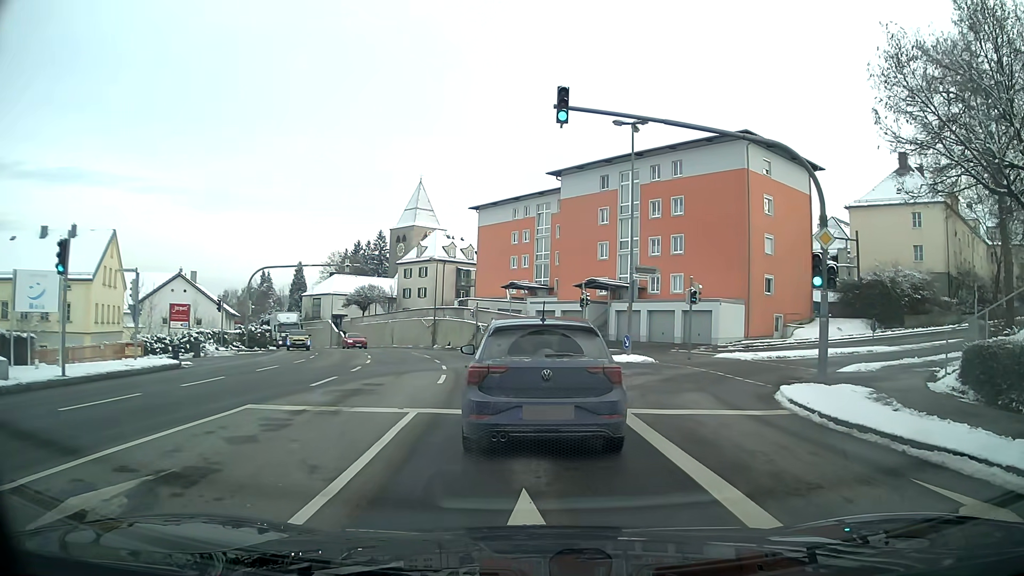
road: tertiary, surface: asphalt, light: Day
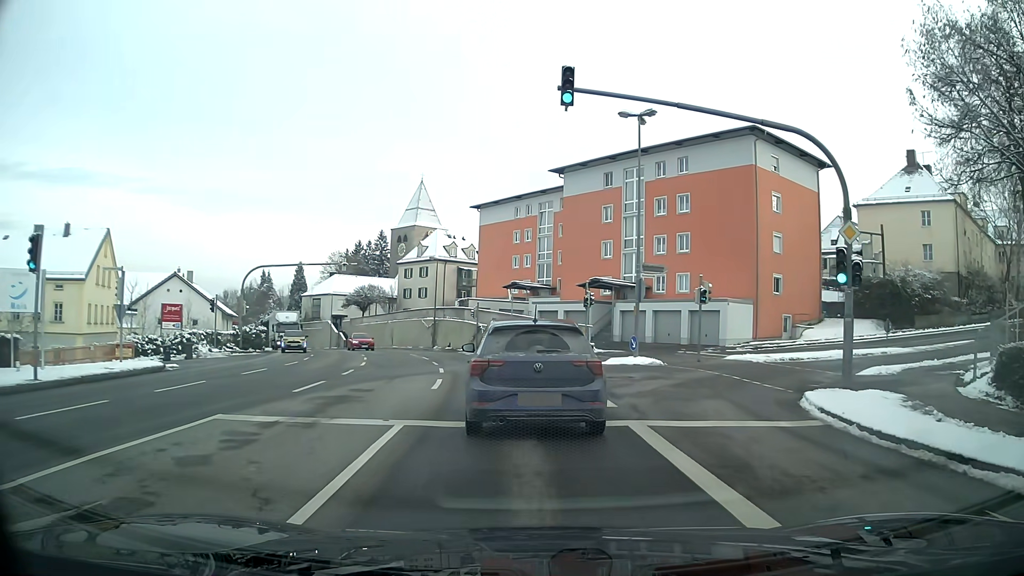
(0.0, +1.4) m; 0°
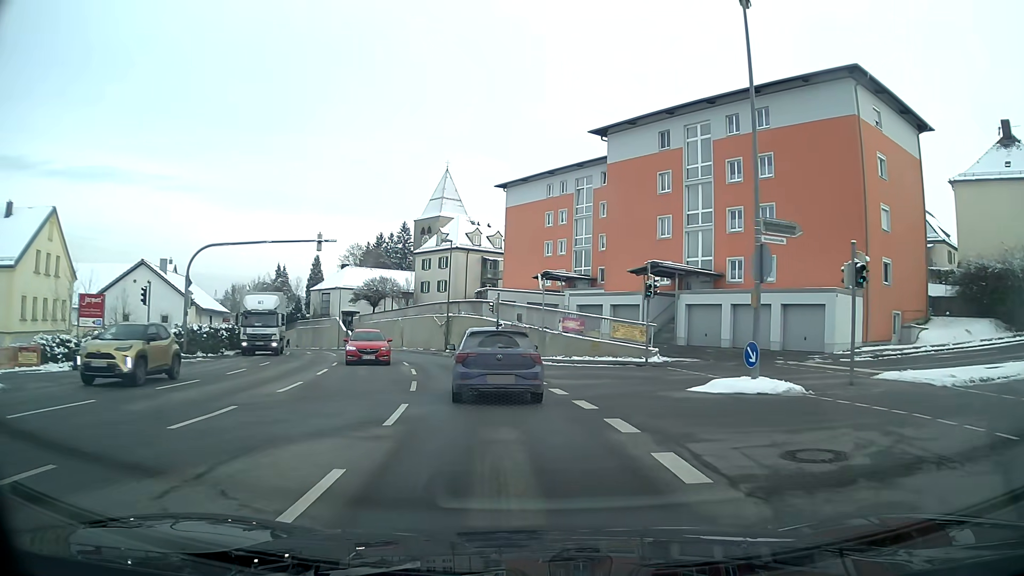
(-0.3, +12.0) m; -3°
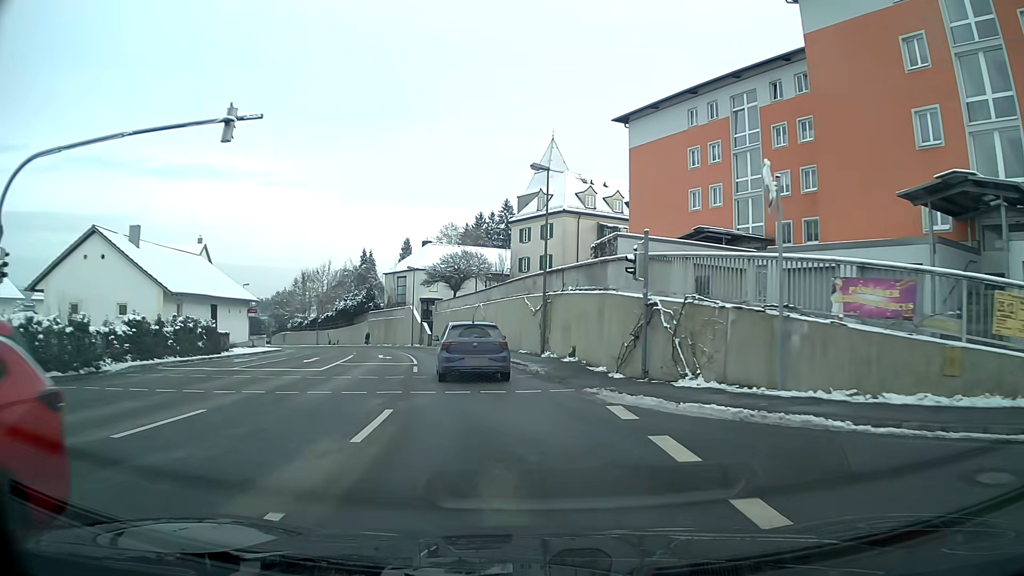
(-1.7, +20.5) m; -10°
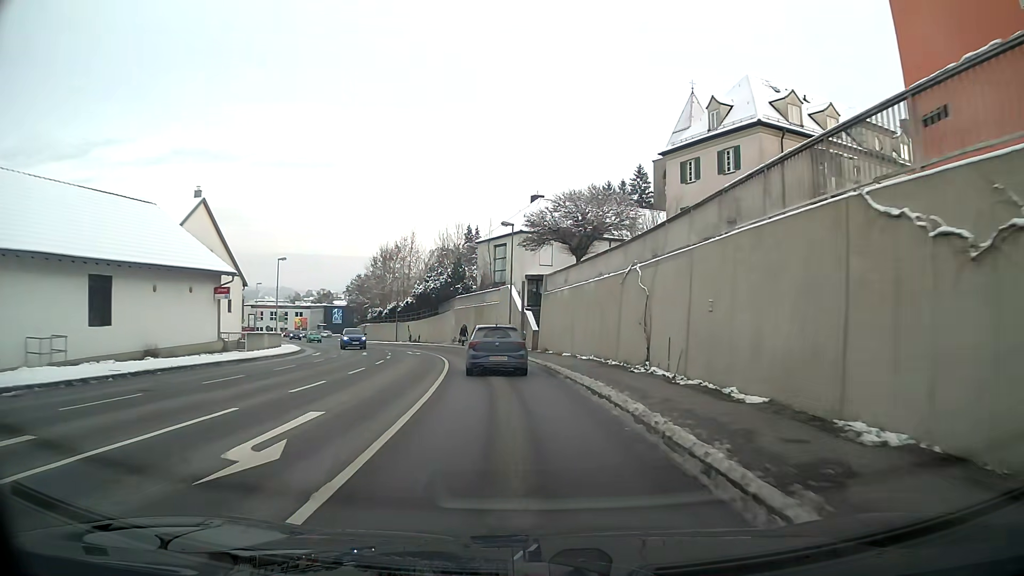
(-2.5, +25.5) m; -10°
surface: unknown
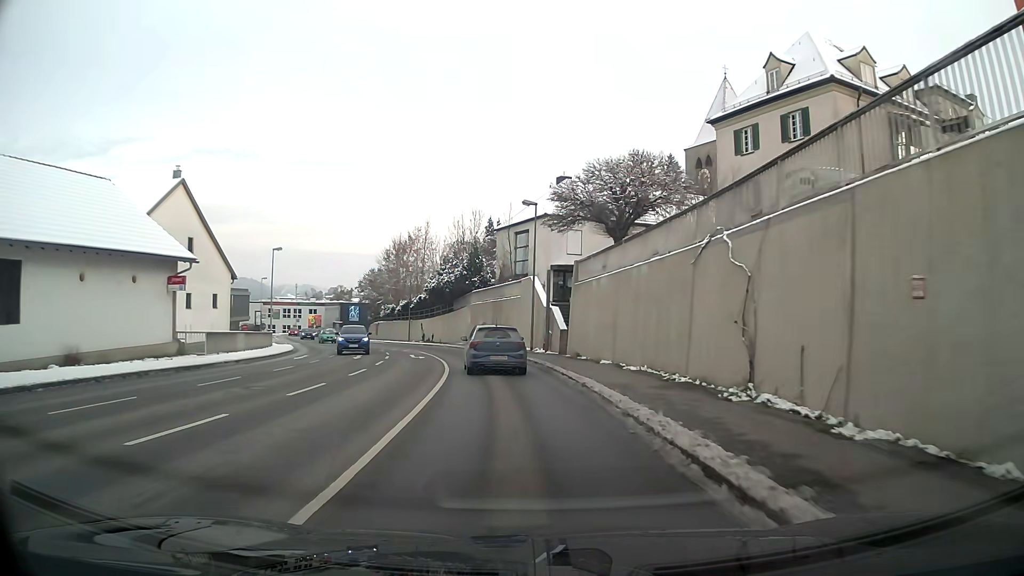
(-0.1, +6.9) m; -2°
(0, +10) (-1, +20) (-3, +30) (-5, +40) (-8, +49) (-12, +58) (-15, +68) (-19, +77) (-23, +86) (-26, +96) m
